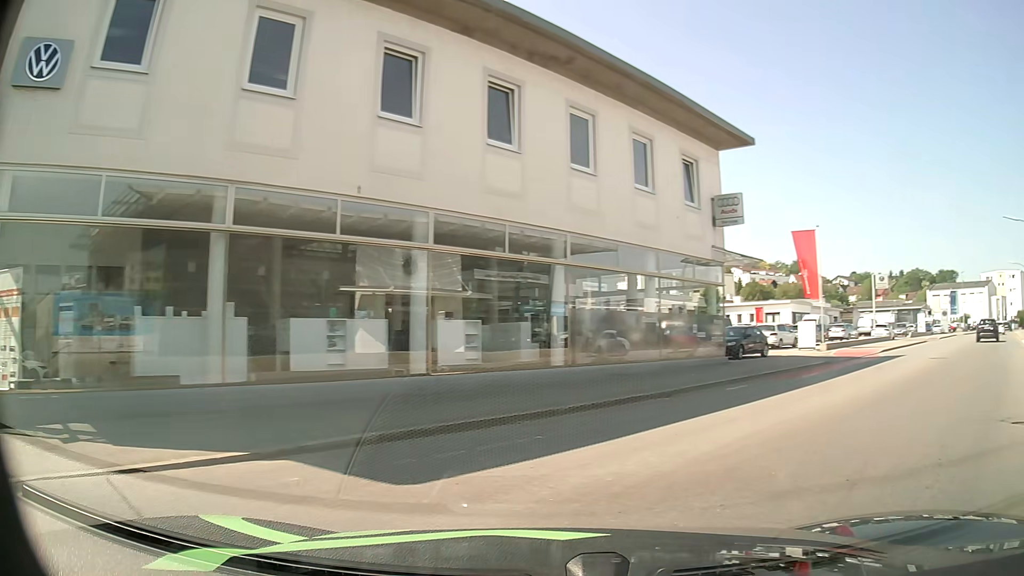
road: tertiary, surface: asphalt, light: Day
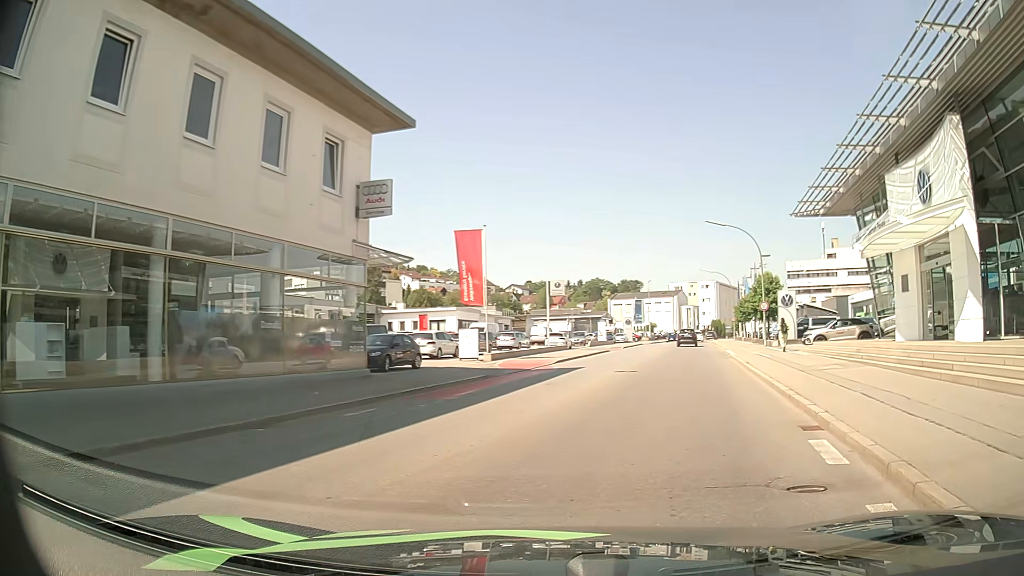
(+0.9, +3.8) m; +25°
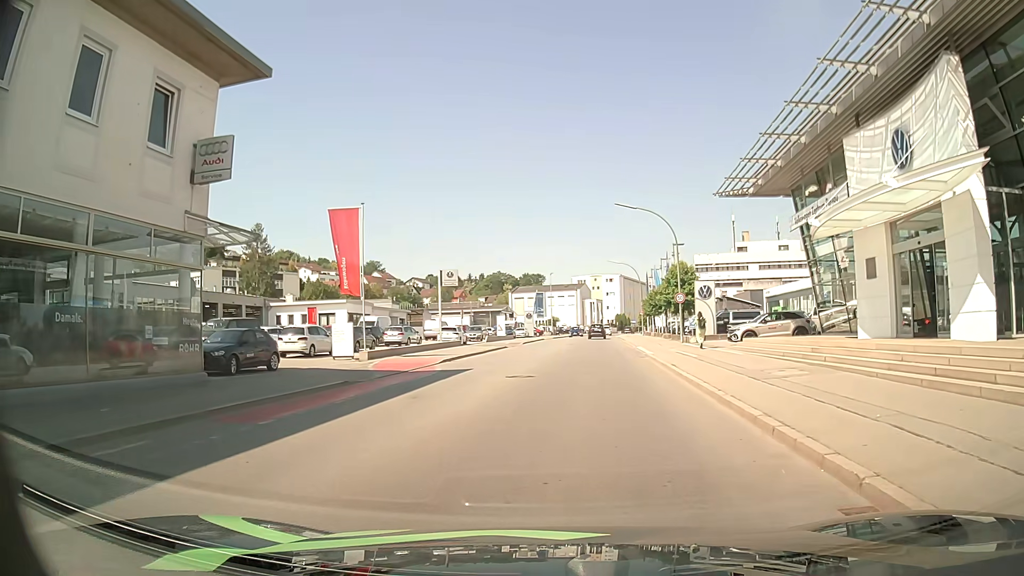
(+0.6, +4.8) m; +9°
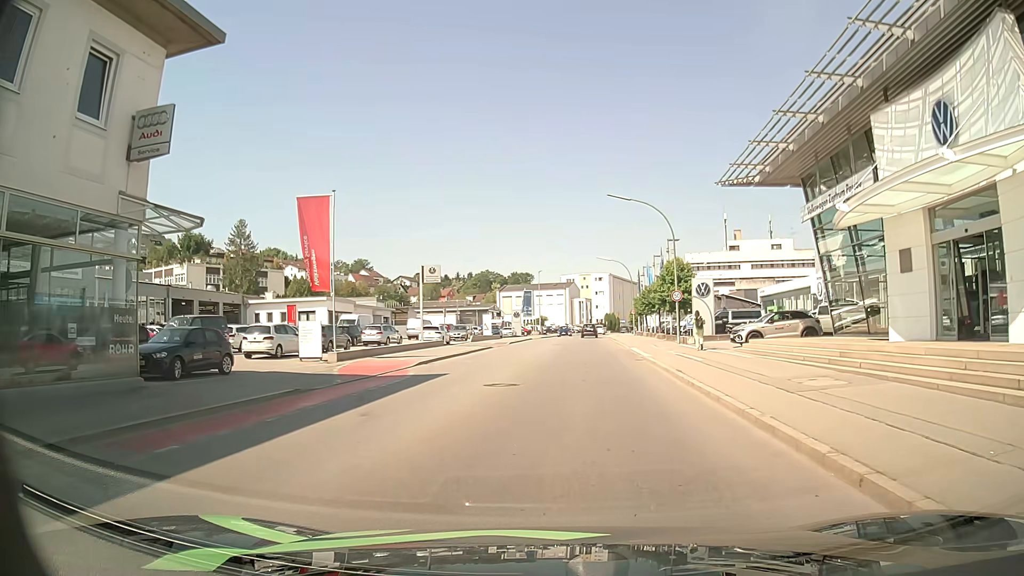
(+0.1, +2.8) m; +2°
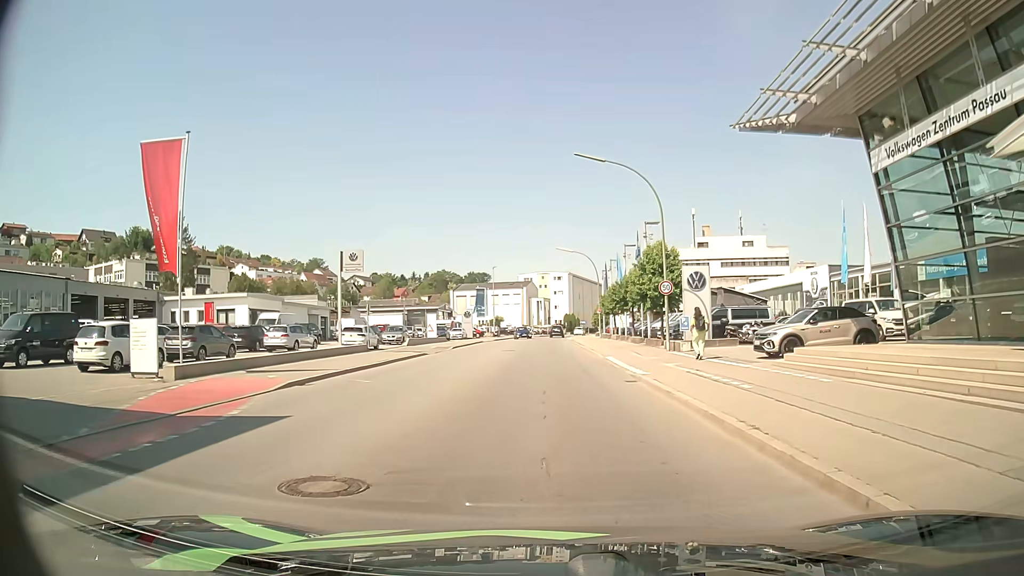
(+0.3, +9.8) m; +3°
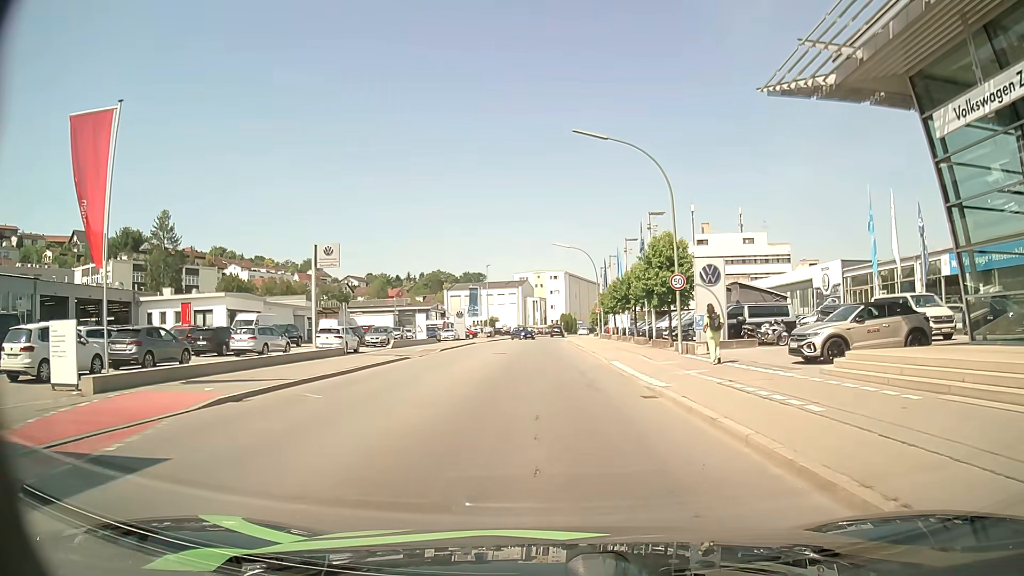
(0.0, +3.7) m; +1°
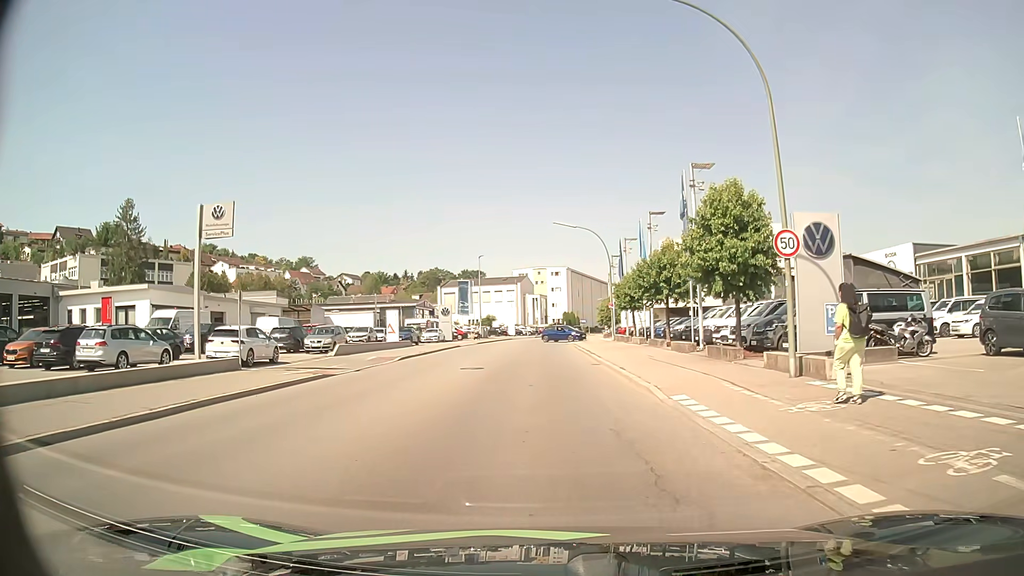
(0.0, +12.3) m; -1°
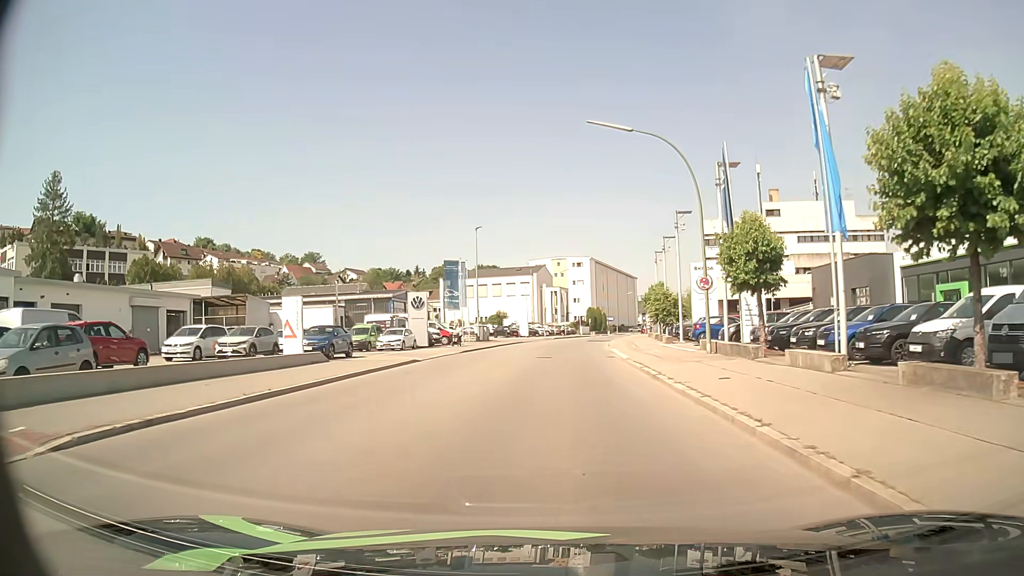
(-0.2, +24.3) m; 0°
(0, +10) (0, +20) (0, +30) (0, +40) (+1, +50) (+2, +60) (+3, +70) (+5, +80) (+7, +89) (+9, +99) m
